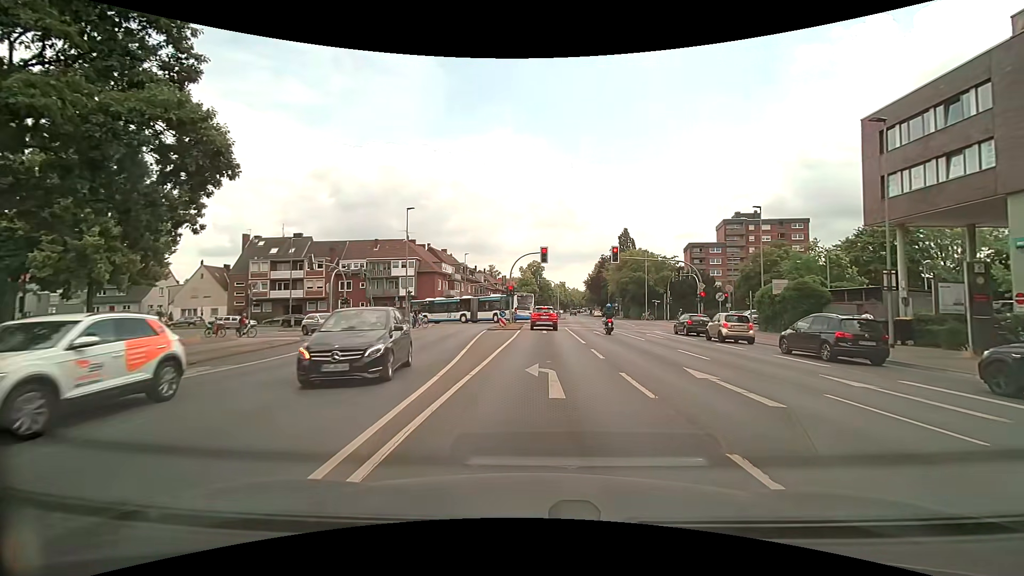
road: secondary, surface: asphalt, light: Day
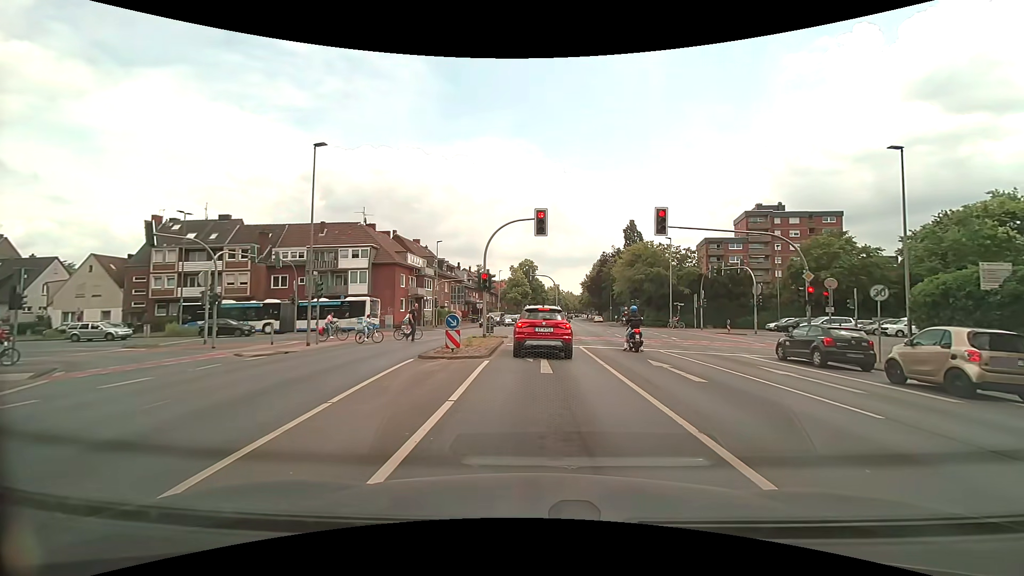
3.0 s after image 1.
(0.0, +16.7) m; +1°
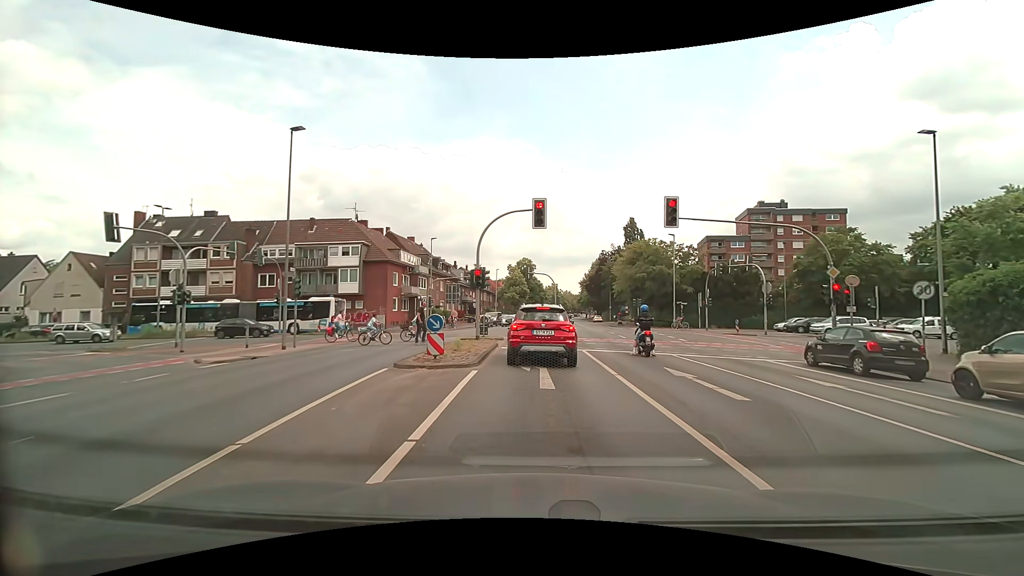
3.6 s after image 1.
(0.0, +2.2) m; -1°
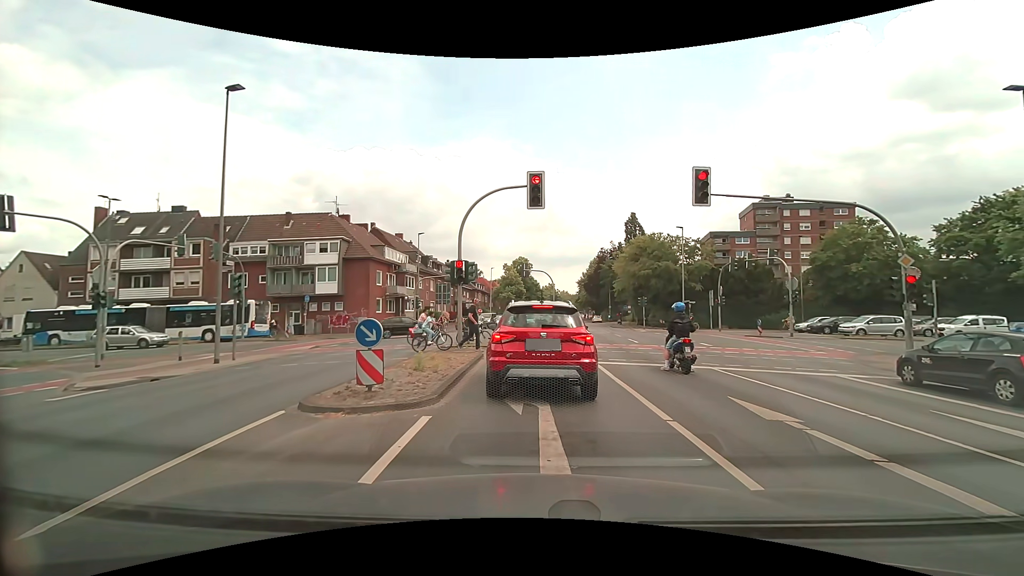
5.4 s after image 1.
(+0.1, +4.3) m; +2°
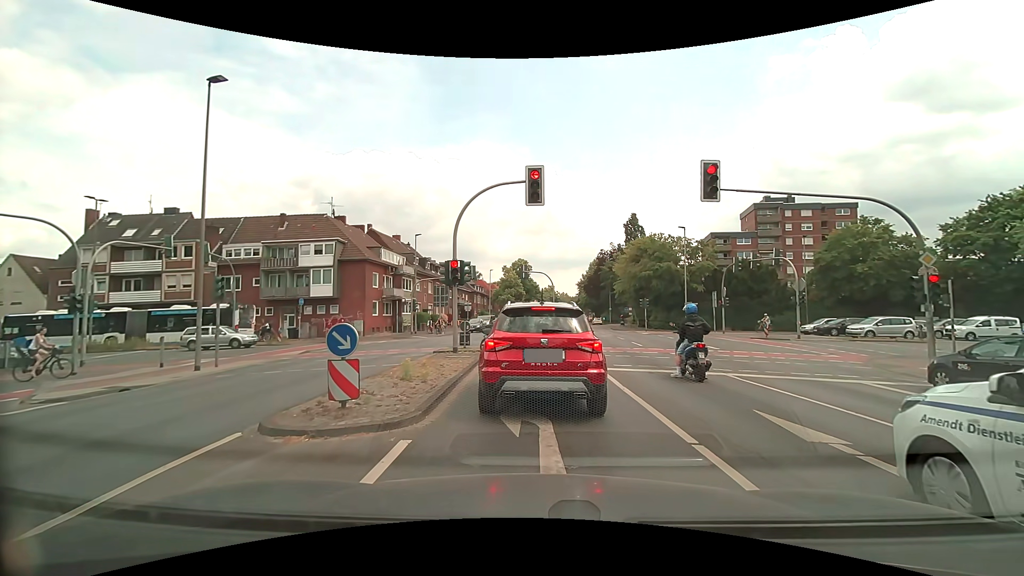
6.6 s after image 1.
(0.0, +0.9) m; 0°
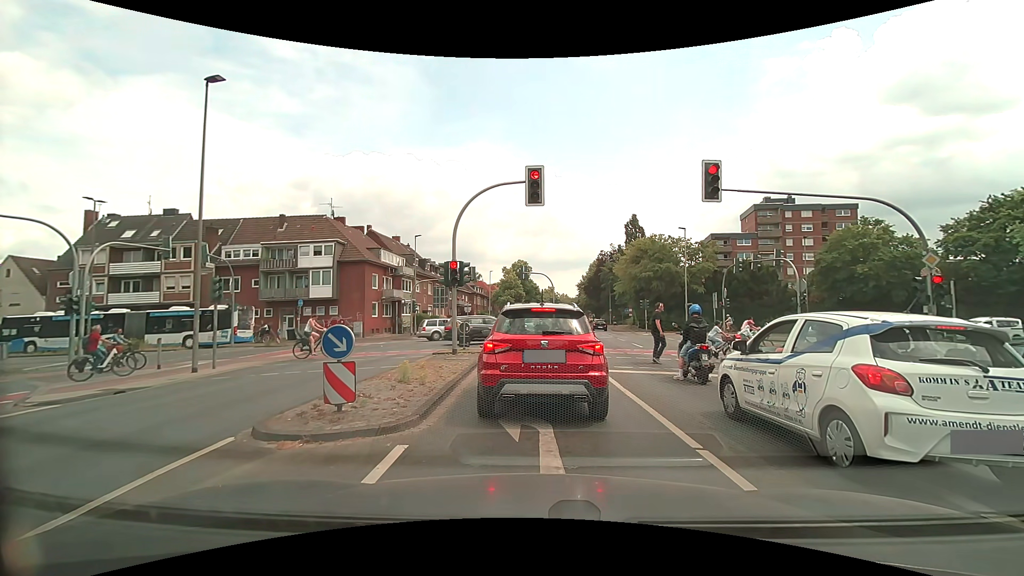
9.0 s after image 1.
(0.0, +0.2) m; 0°
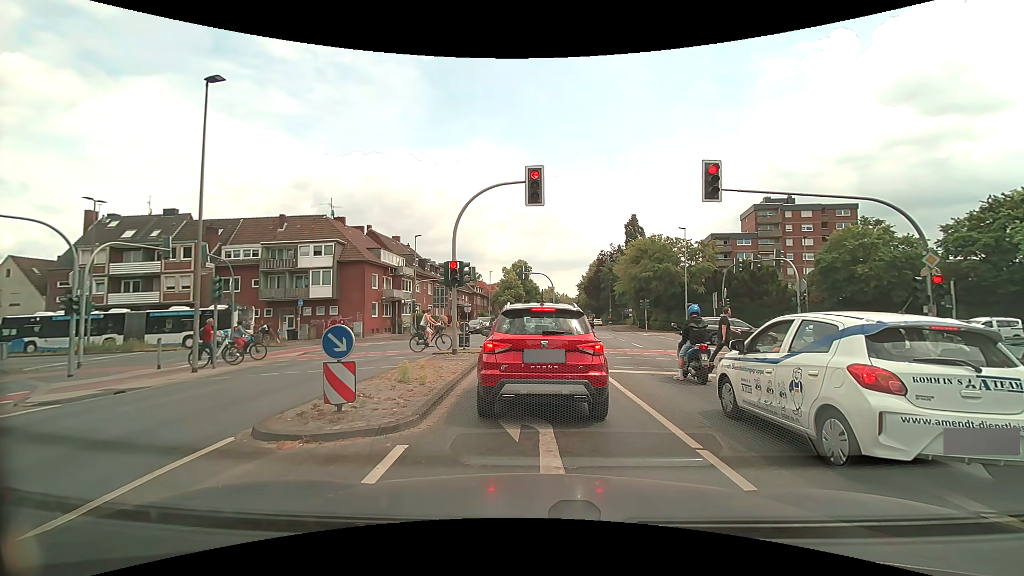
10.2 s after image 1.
(0.0, 0.0) m; 0°
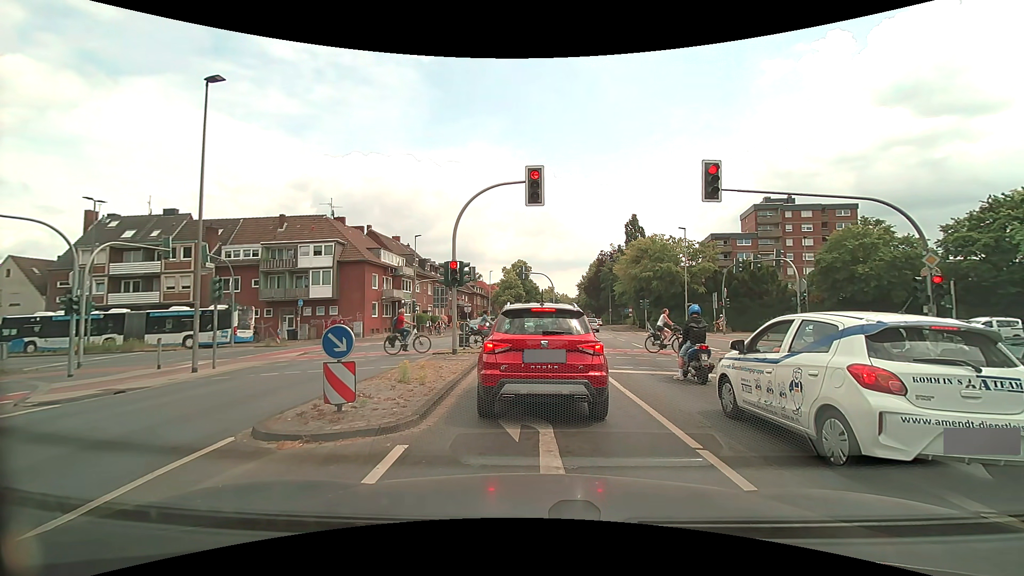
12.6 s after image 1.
(0.0, 0.0) m; 0°
(0, +10) (0, +20) (-2, +30) (-9, +37) (-18, +40) (-28, +39) (-38, +39) (-48, +38) (-58, +37) (-68, +37) m
